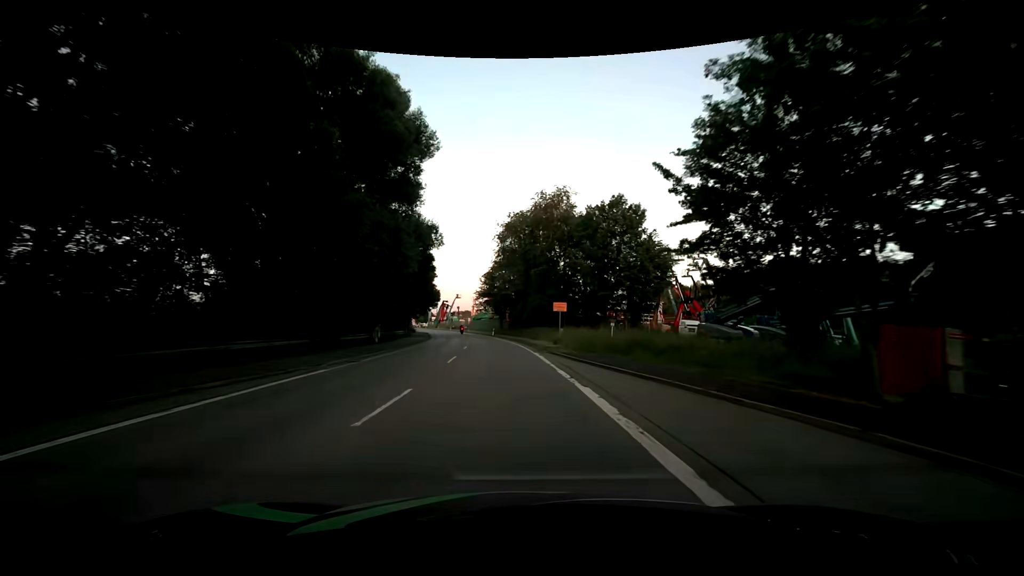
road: primary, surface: asphalt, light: Day
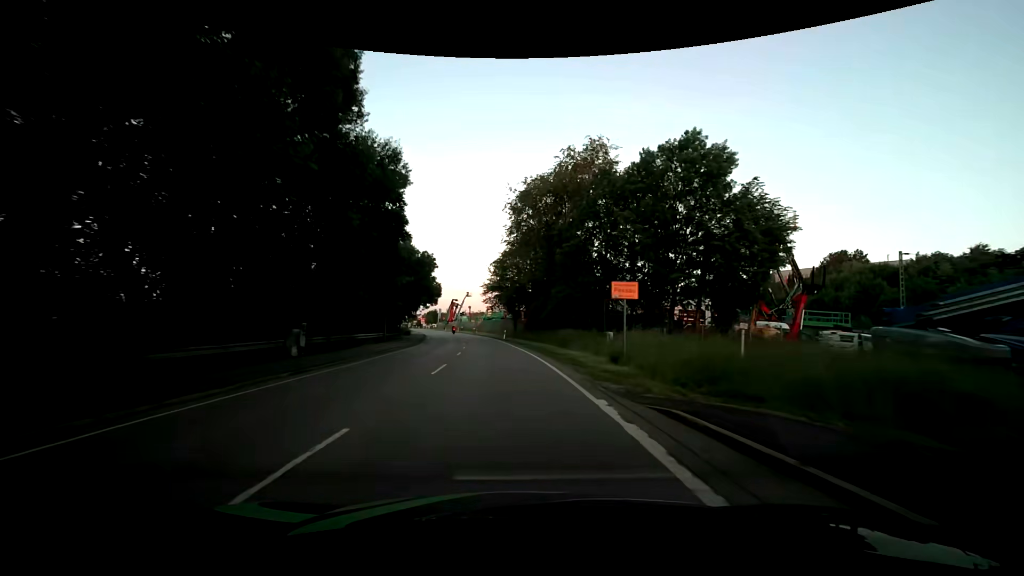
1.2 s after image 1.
(-0.3, +16.1) m; -2°
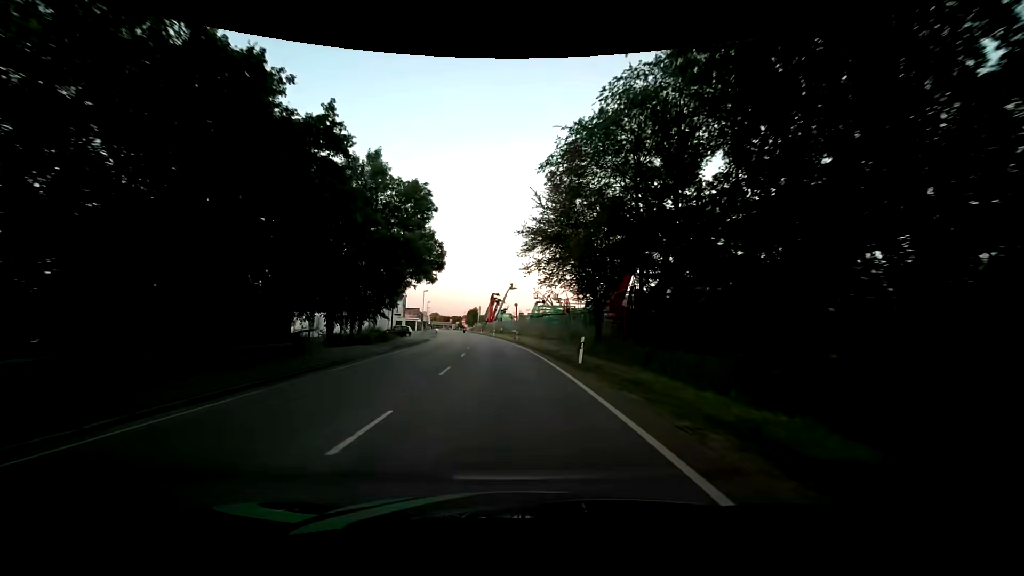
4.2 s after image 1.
(-1.7, +37.5) m; -5°
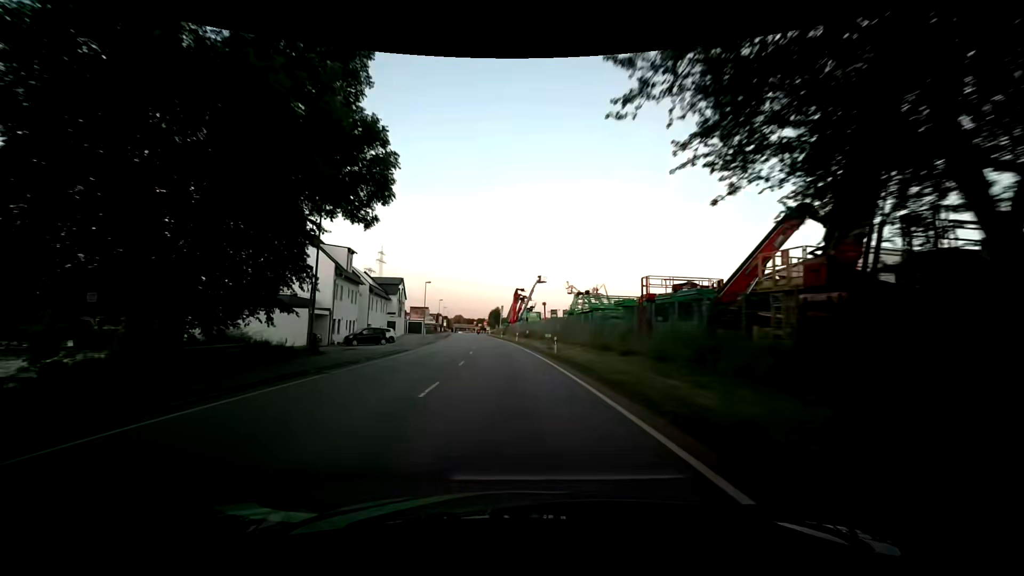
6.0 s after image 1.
(-0.8, +22.6) m; -3°
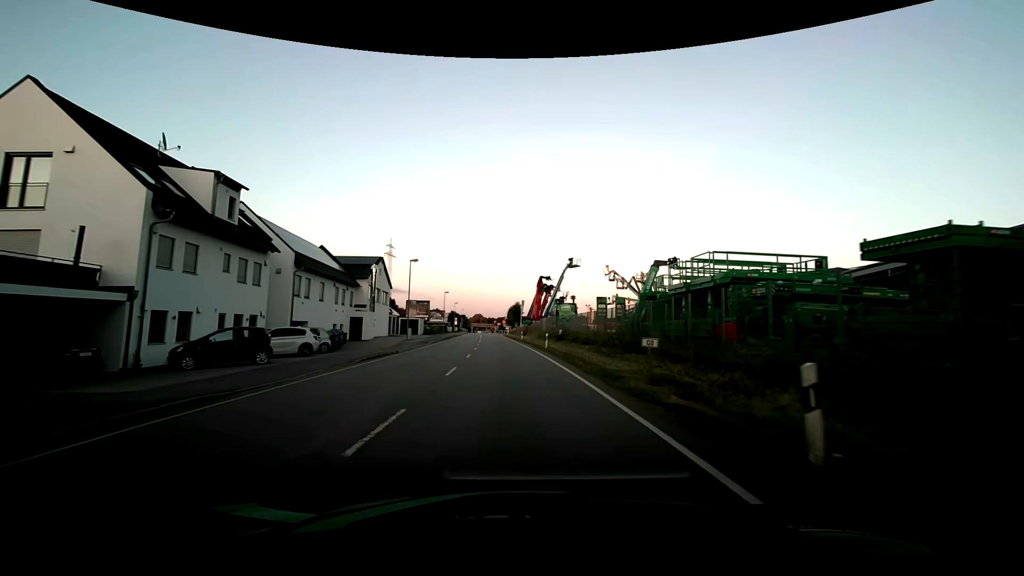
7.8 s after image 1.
(-0.6, +22.8) m; -3°
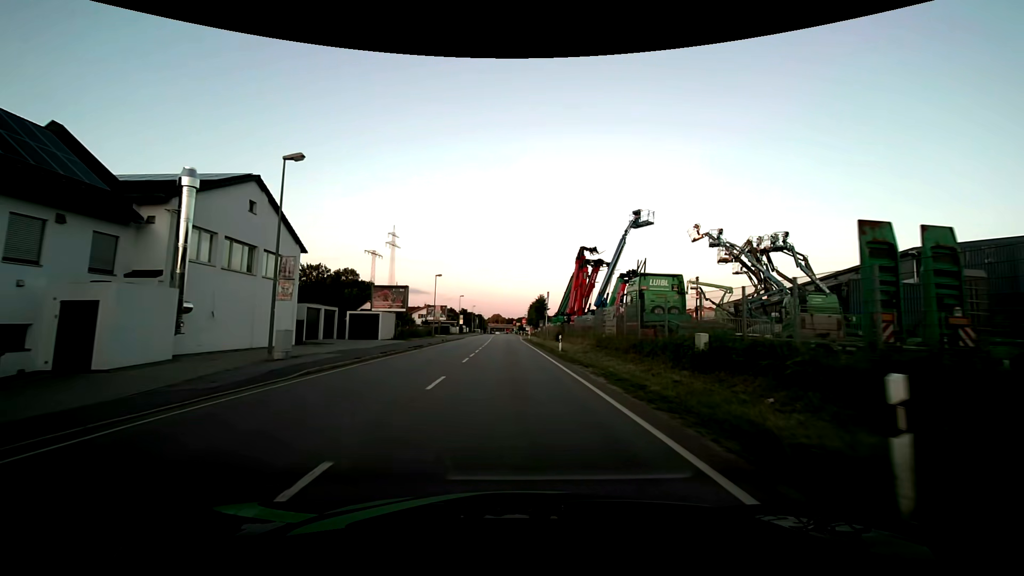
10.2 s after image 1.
(-0.8, +30.5) m; -2°
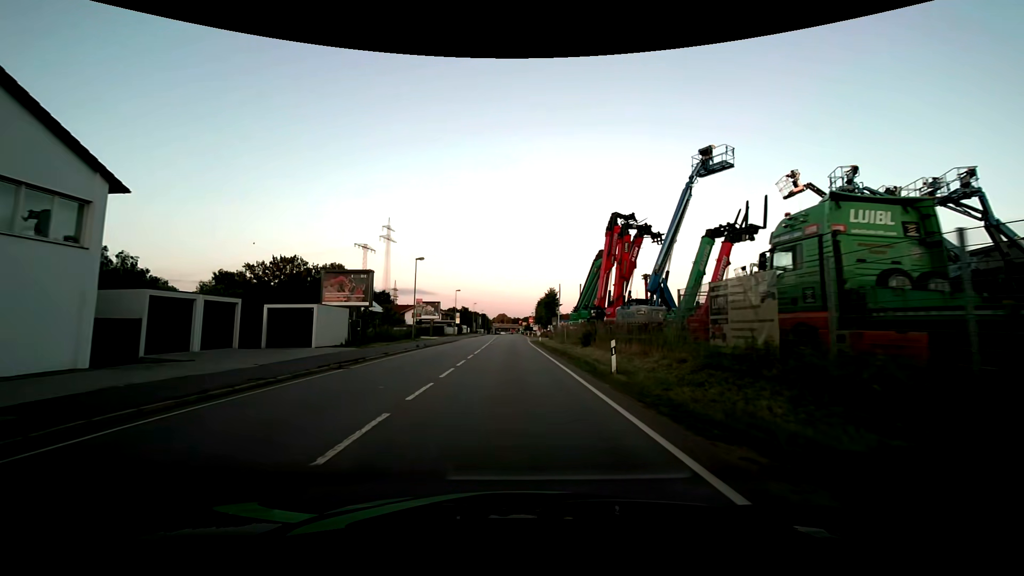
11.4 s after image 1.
(-0.1, +15.3) m; -1°
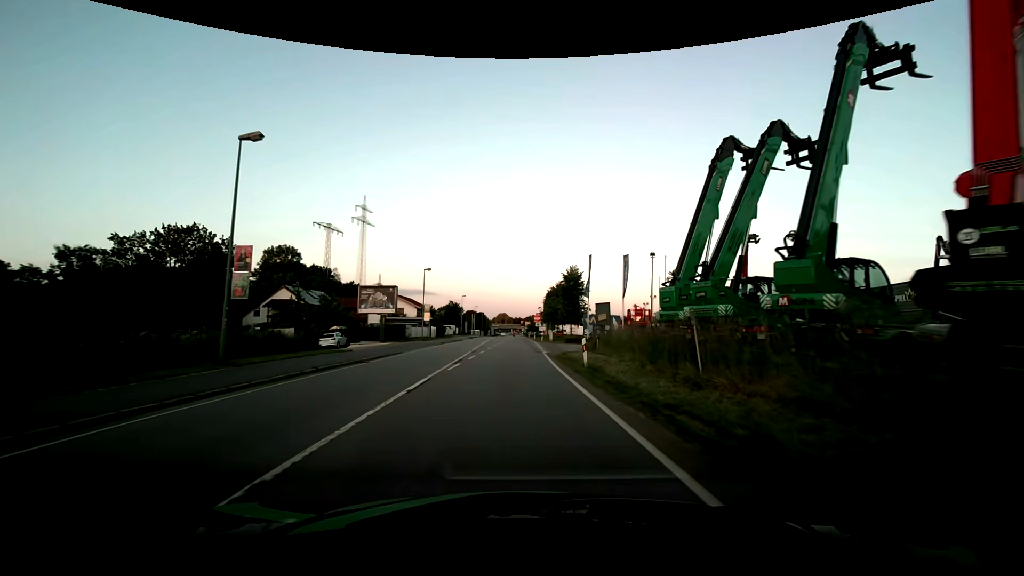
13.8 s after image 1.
(-0.1, +30.5) m; 0°
(0, +10) (0, +20) (0, +30) (0, +40) (0, +50) (+1, +60) (+1, +70) (+1, +80) (0, +90) (0, +100) m
